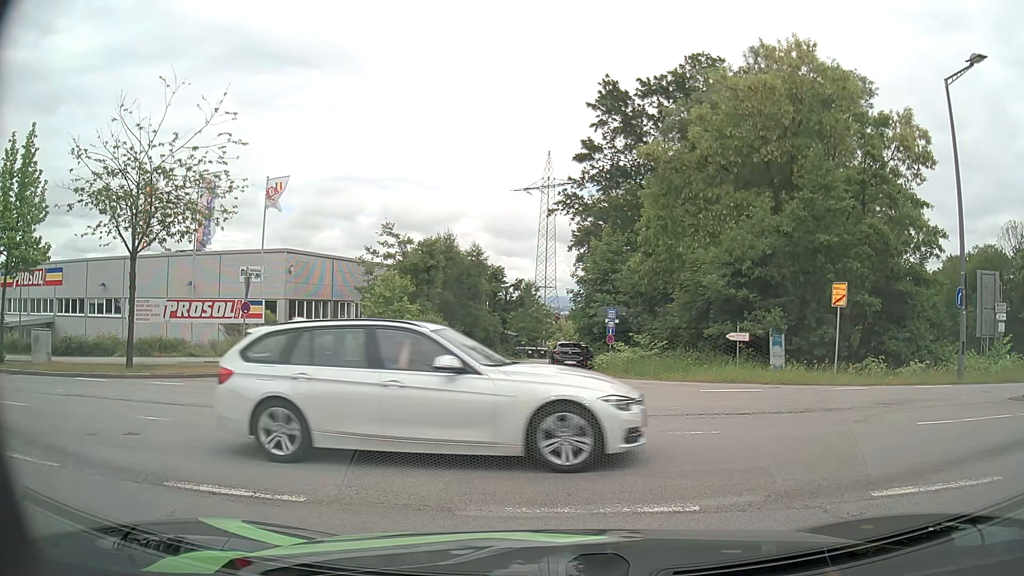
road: residential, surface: asphalt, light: Day
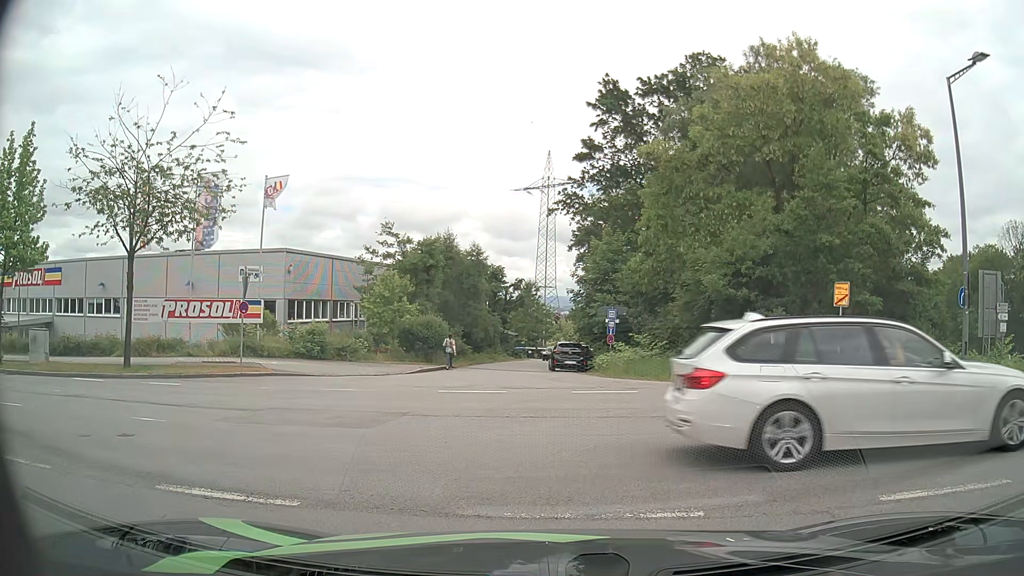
(0.0, +0.1) m; 0°
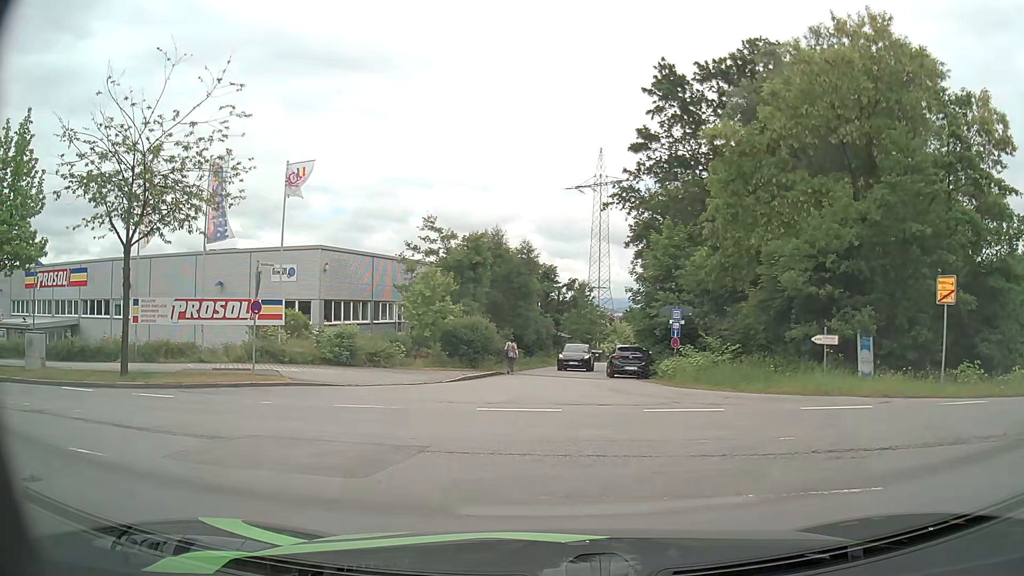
(-0.1, +3.3) m; -4°
(-3, +9) (-12, +13) (-22, +15) (-32, +17) (-42, +19) (-52, +21) (-61, +23) (-71, +25) (-81, +28) (-90, +31) m
